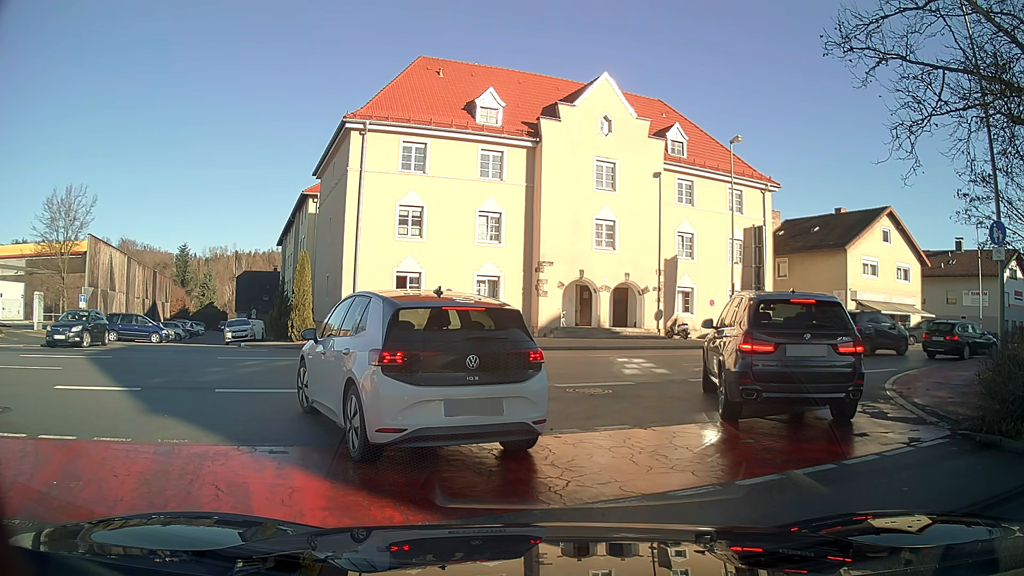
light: Day
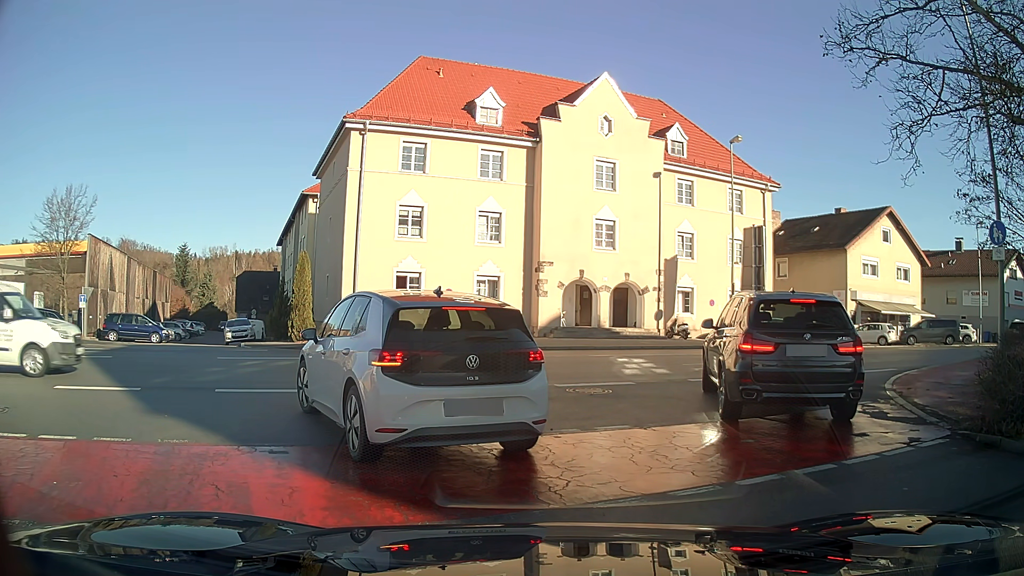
(0.0, 0.0) m; 0°
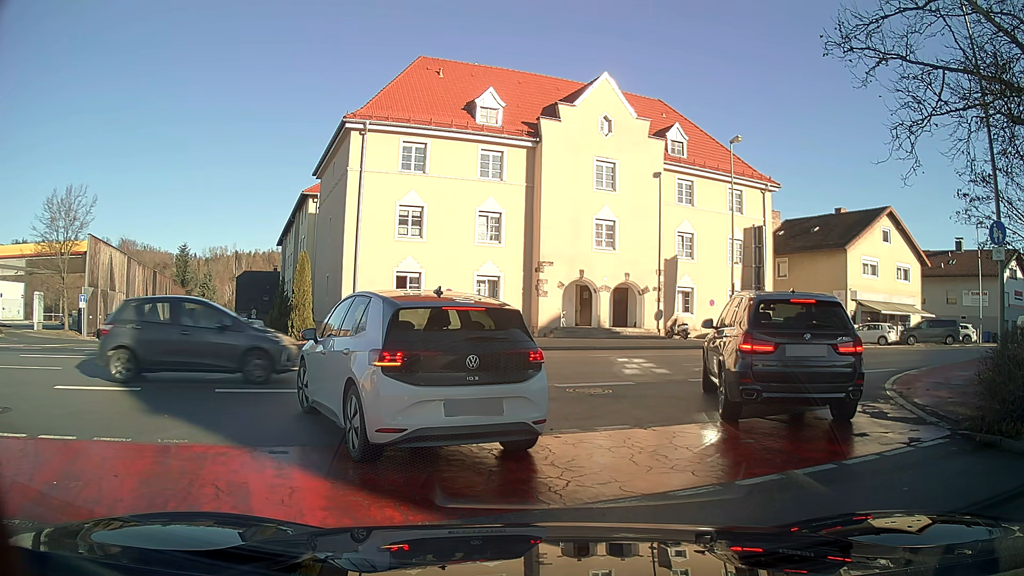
(0.0, 0.0) m; 0°
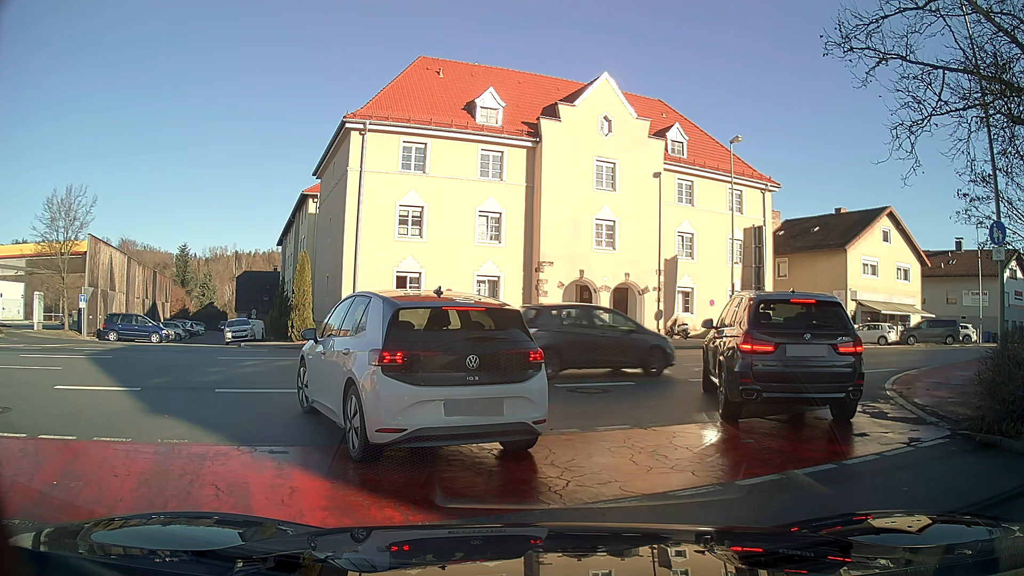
(0.0, 0.0) m; 0°
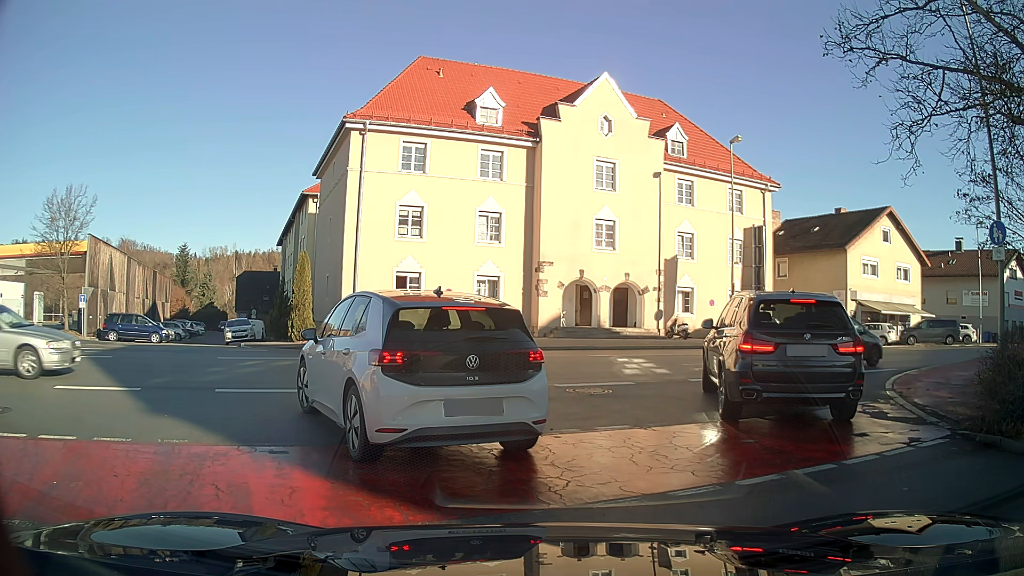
(0.0, 0.0) m; 0°
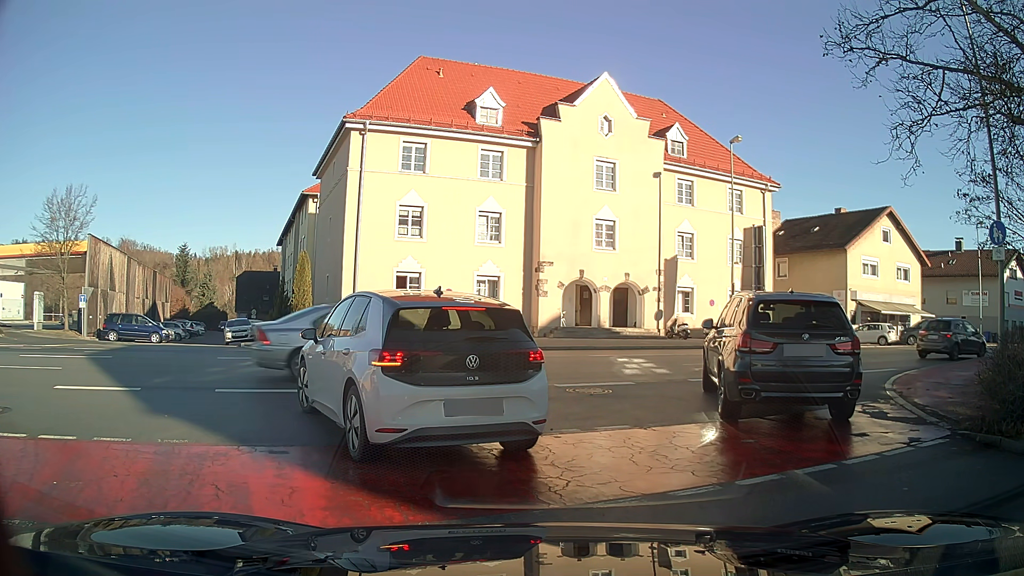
(0.0, 0.0) m; 0°
